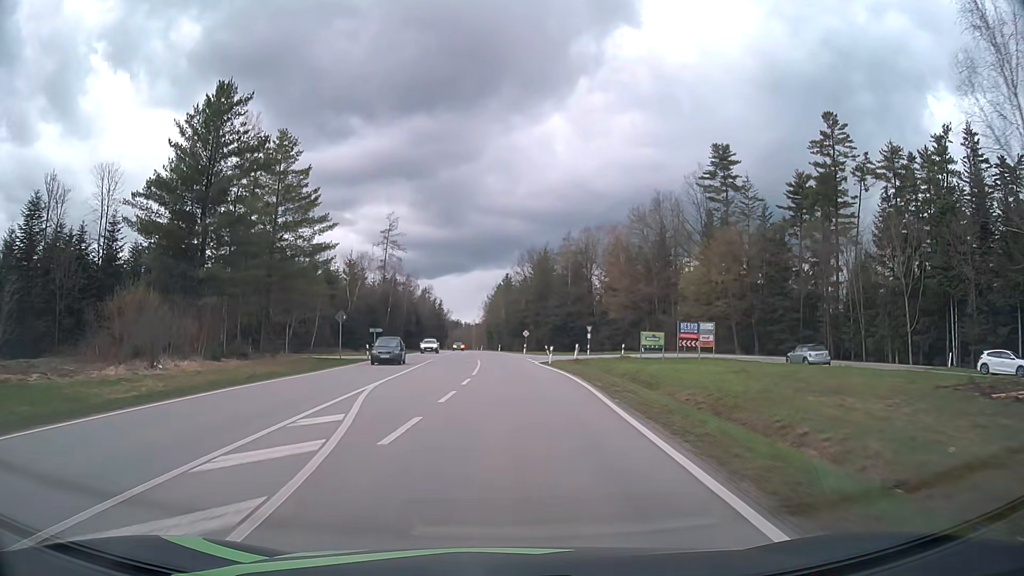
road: secondary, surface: asphalt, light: Day
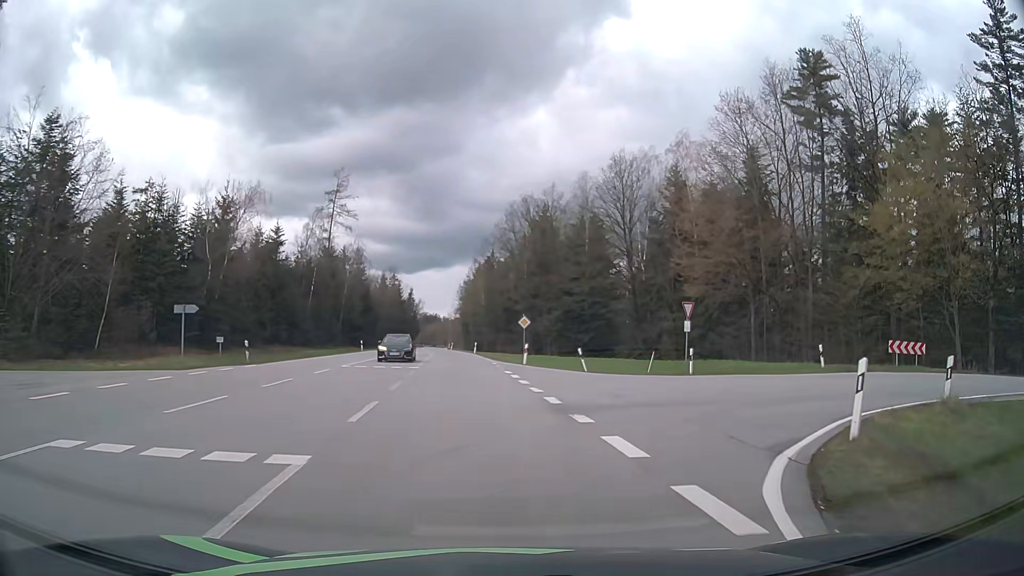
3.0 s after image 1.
(+0.1, +39.2) m; +1°
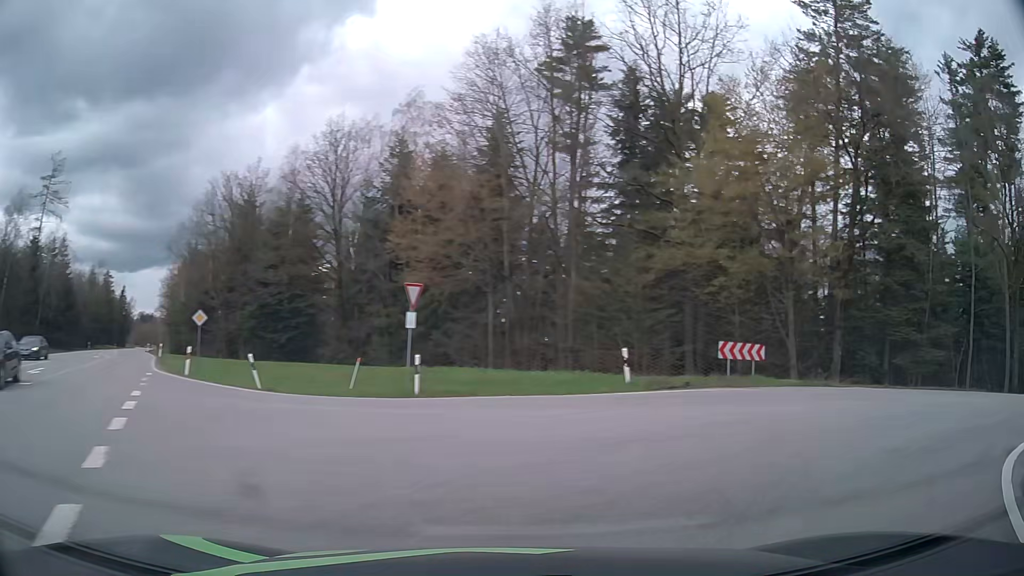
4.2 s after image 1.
(+1.4, +9.4) m; +23°
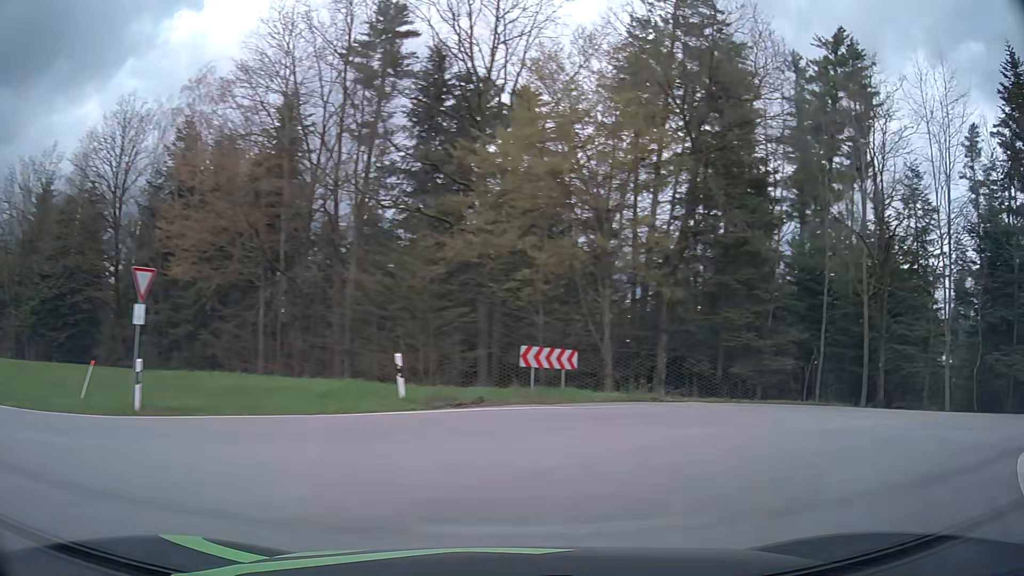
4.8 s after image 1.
(+0.5, +3.9) m; +16°
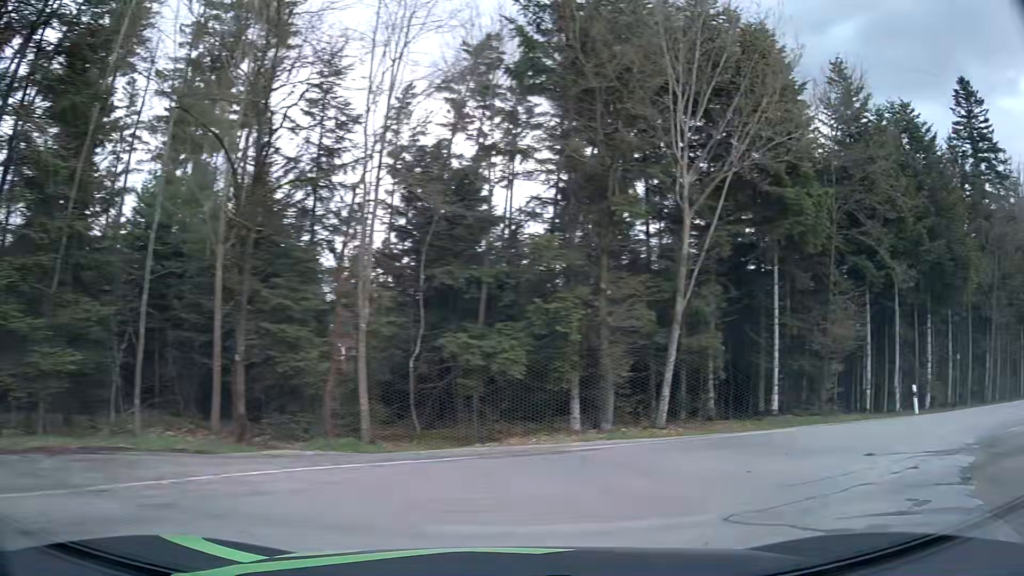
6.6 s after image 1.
(+5.4, +10.2) m; +55°
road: tertiary
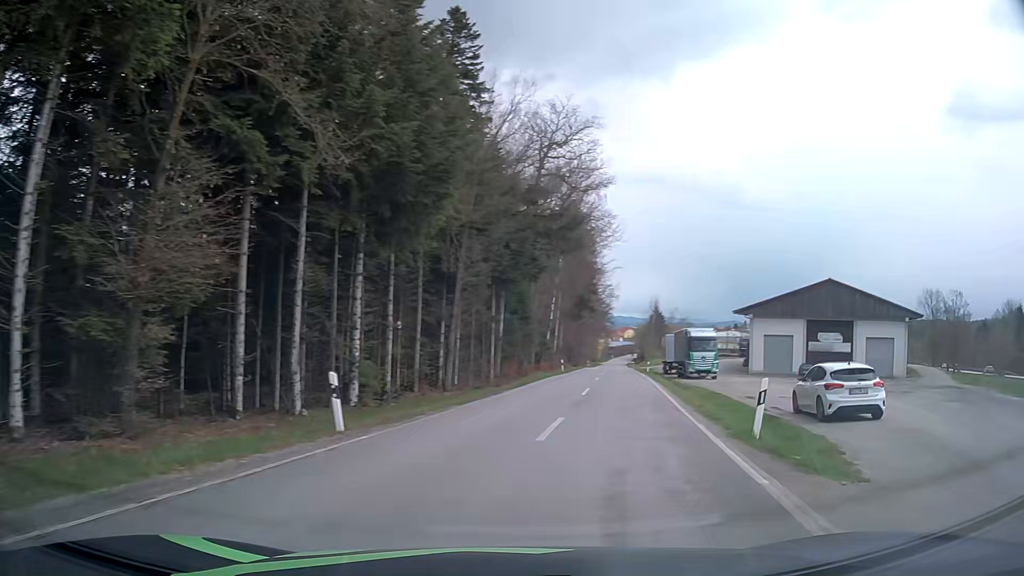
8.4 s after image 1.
(+6.1, +11.5) m; +52°
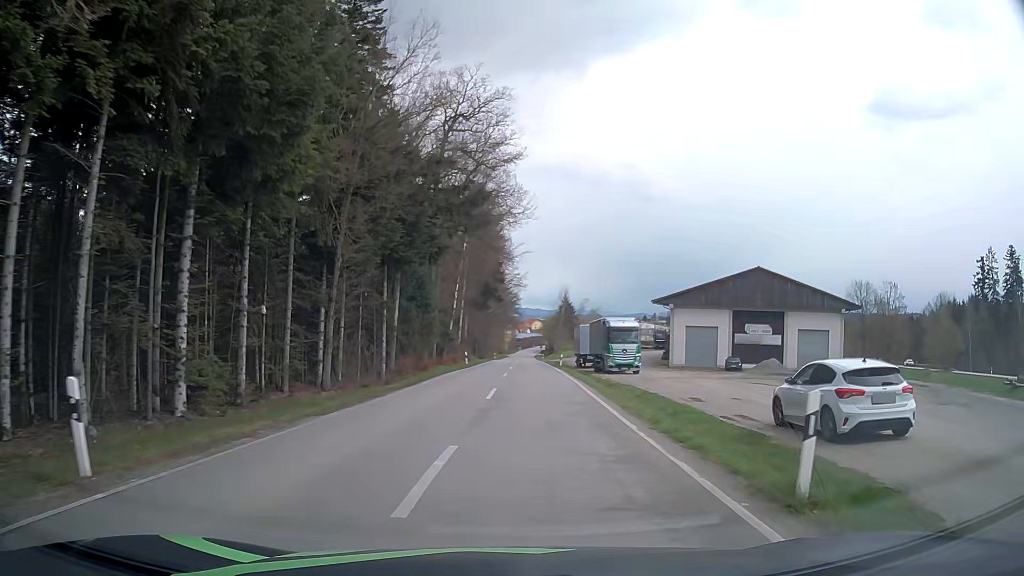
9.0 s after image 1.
(+0.4, +5.4) m; +8°
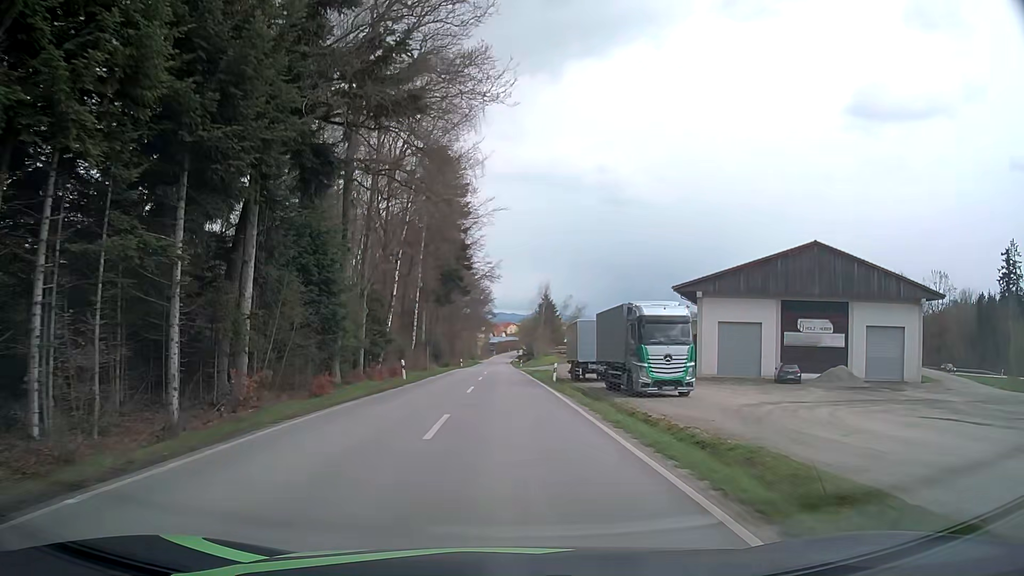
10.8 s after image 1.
(+1.0, +20.1) m; +3°
(0, +10) (0, +20) (0, +30) (0, +40) (0, +50) (0, +60) (0, +70) (0, +80) (0, +90) (-1, +100) m
